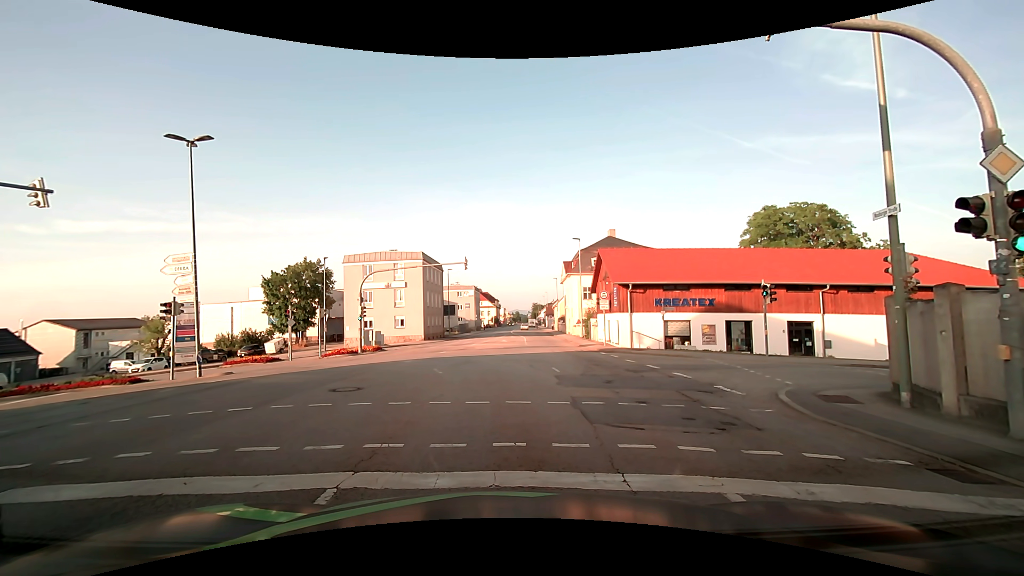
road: tertiary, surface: asphalt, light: Day
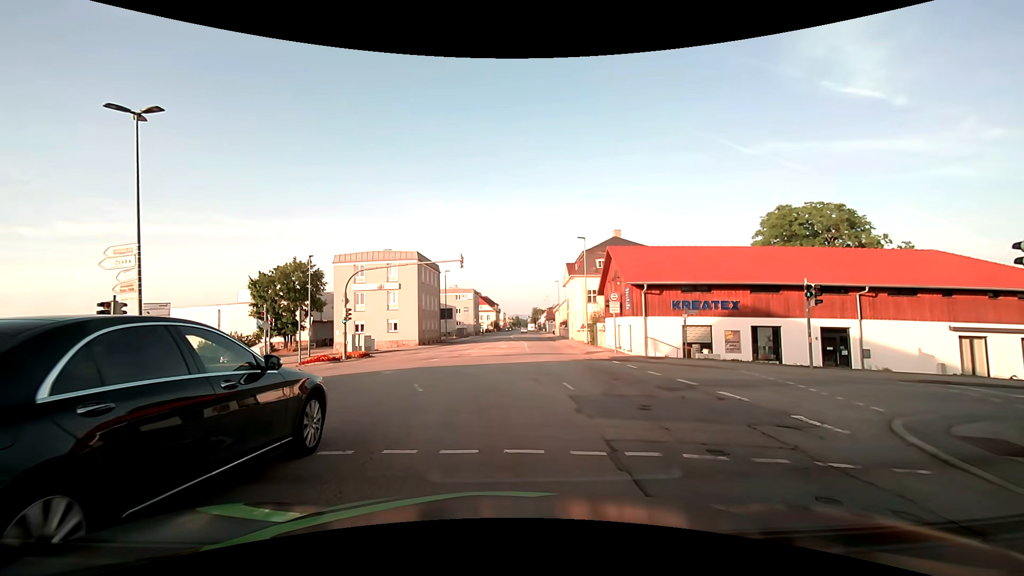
(0.0, +3.5) m; 0°
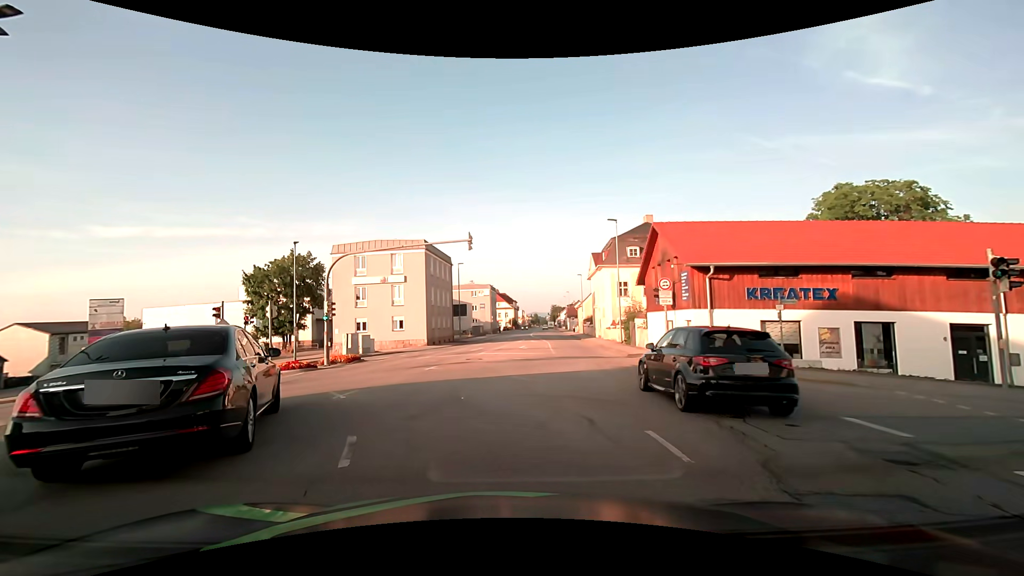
(-0.1, +6.6) m; -3°
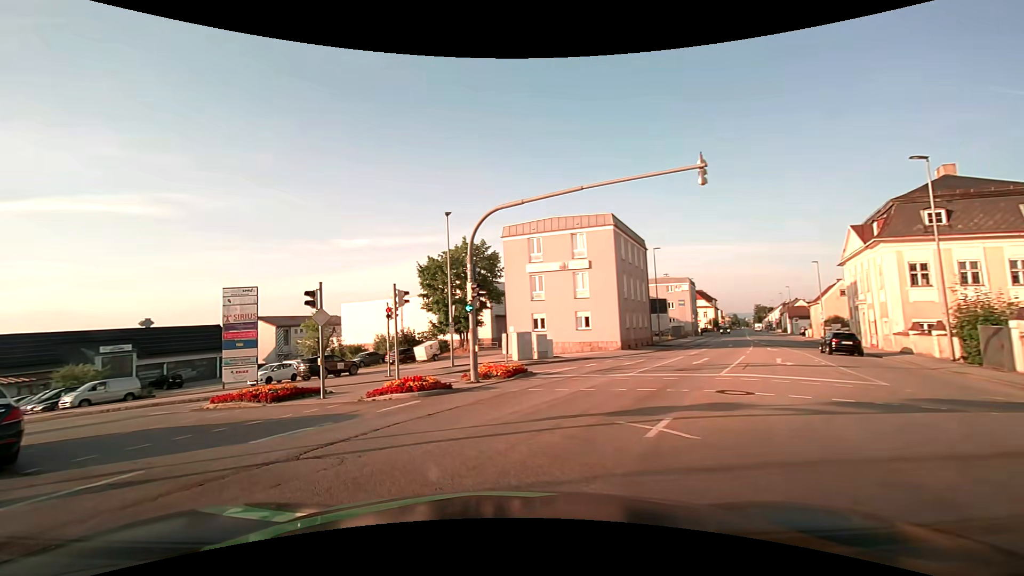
(-1.3, +10.8) m; -20°
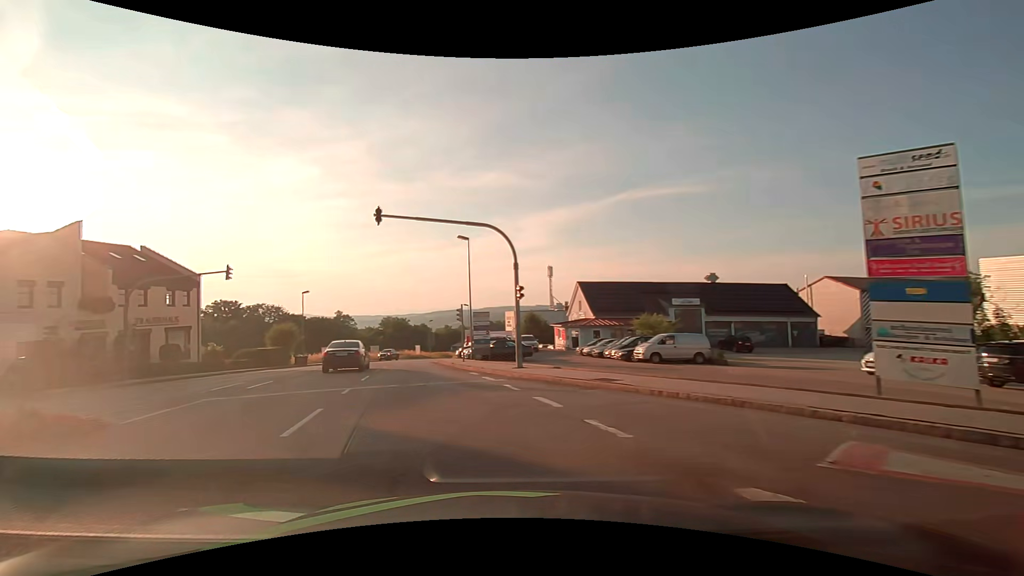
(-7.2, +13.4) m; -58°
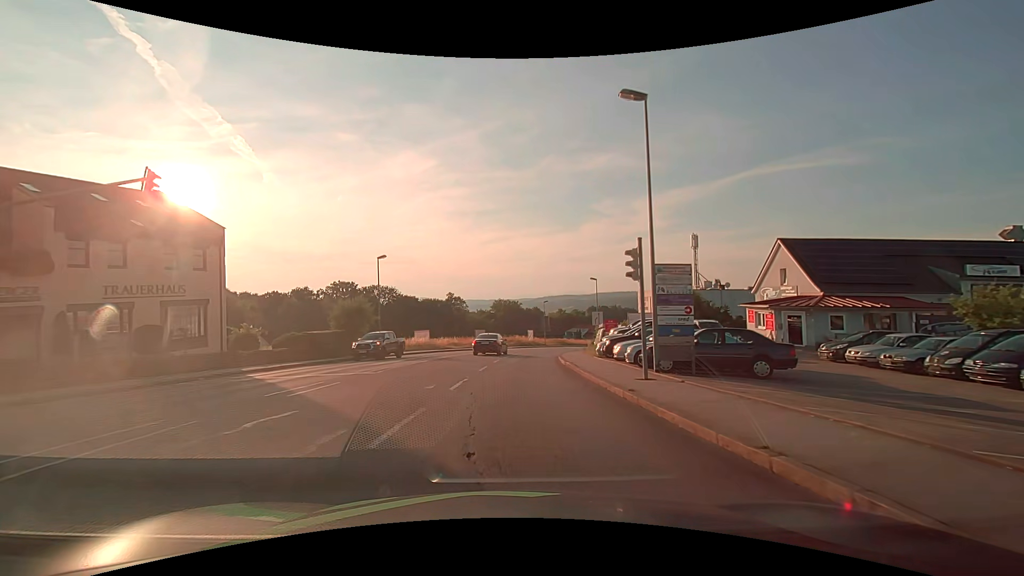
(-3.2, +18.5) m; -13°
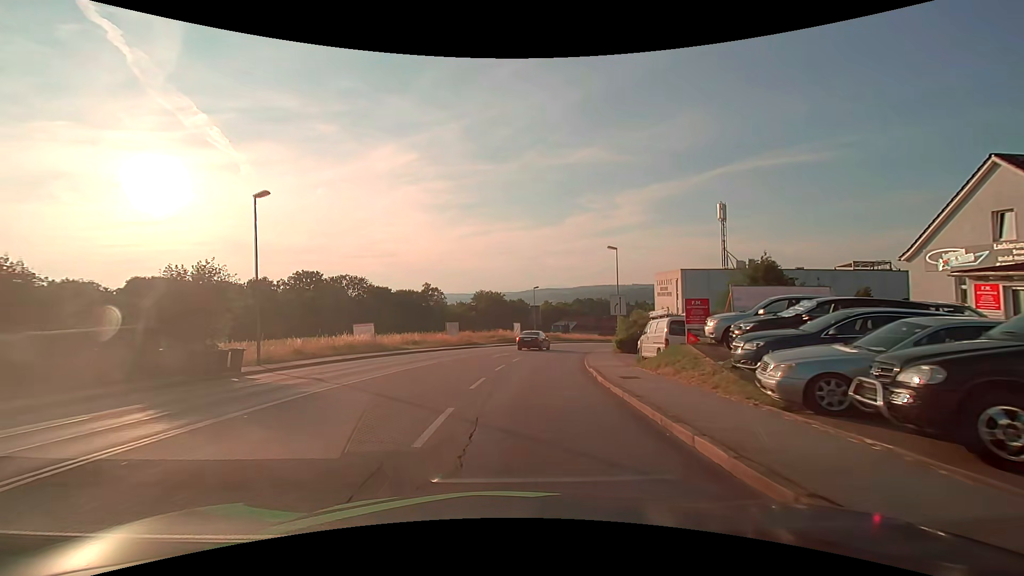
(+0.1, +18.3) m; +2°
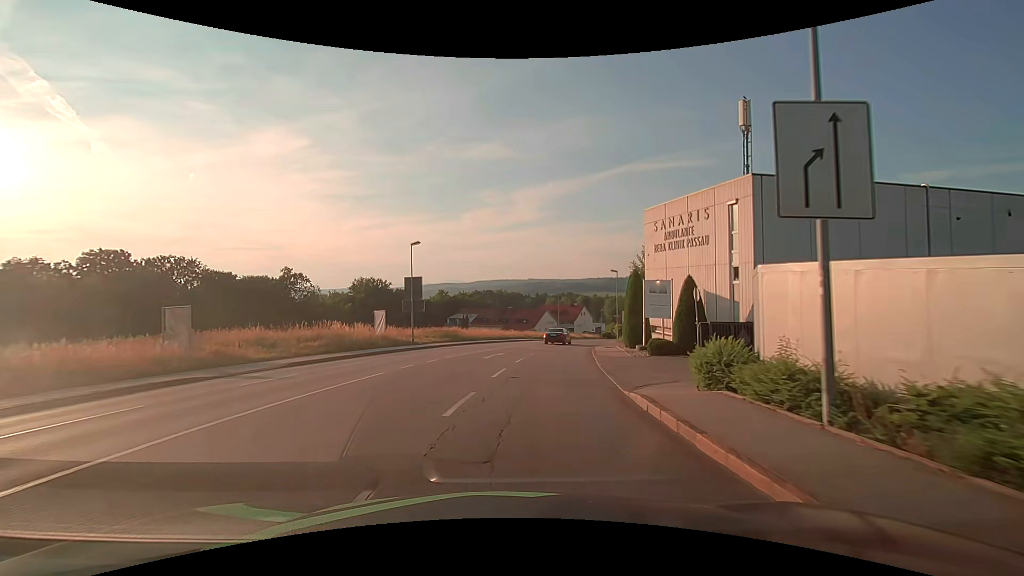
(+2.7, +33.9) m; +11°
(0, +10) (+1, +20) (+3, +30) (+5, +40) (+7, +49) (+9, +59) (+12, +69) (+15, +78) (+18, +88) (+21, +97) m
